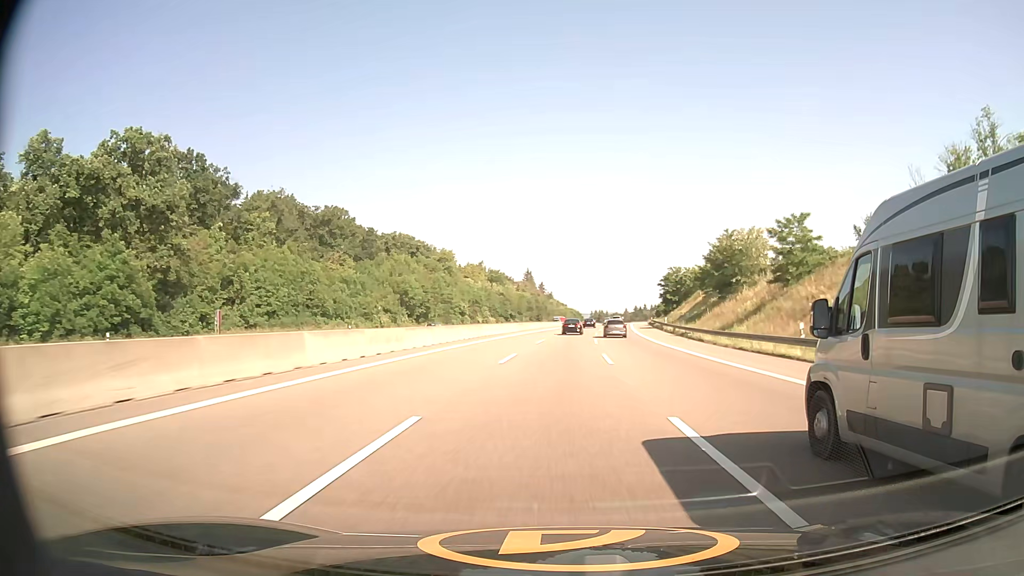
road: motorway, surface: asphalt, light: Day
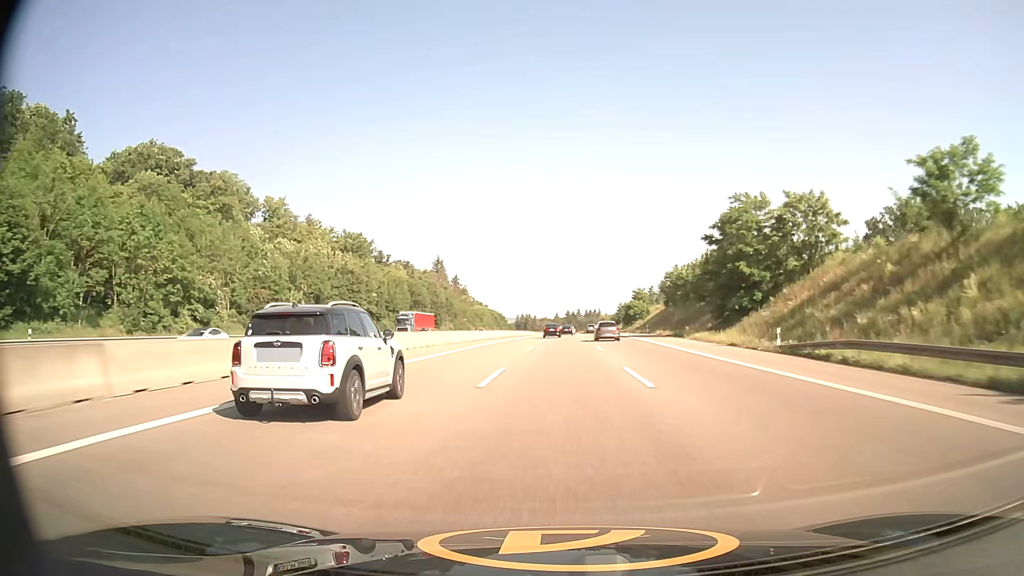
(+5.5, +96.9) m; +6°
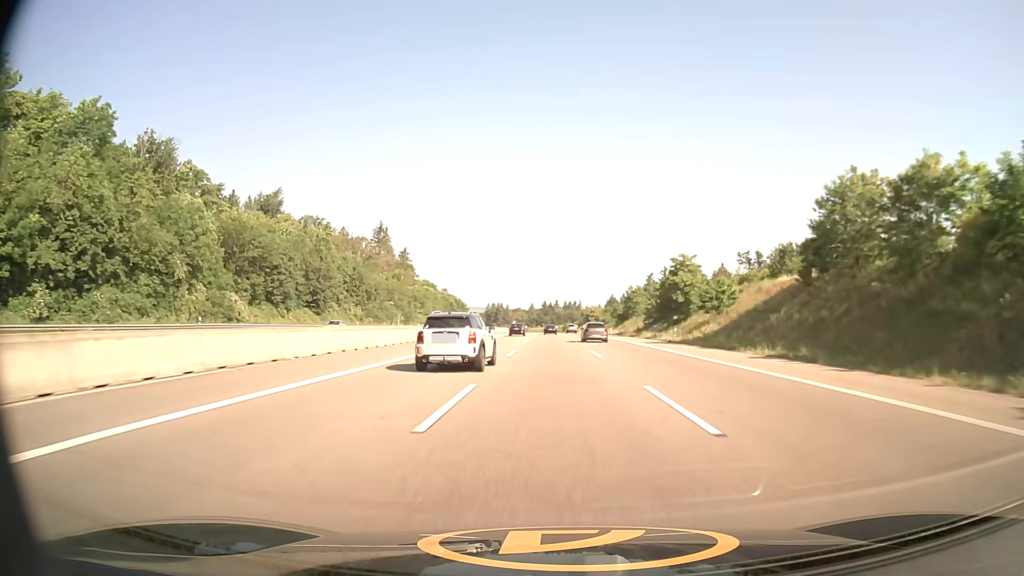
(+1.8, +77.6) m; +2°
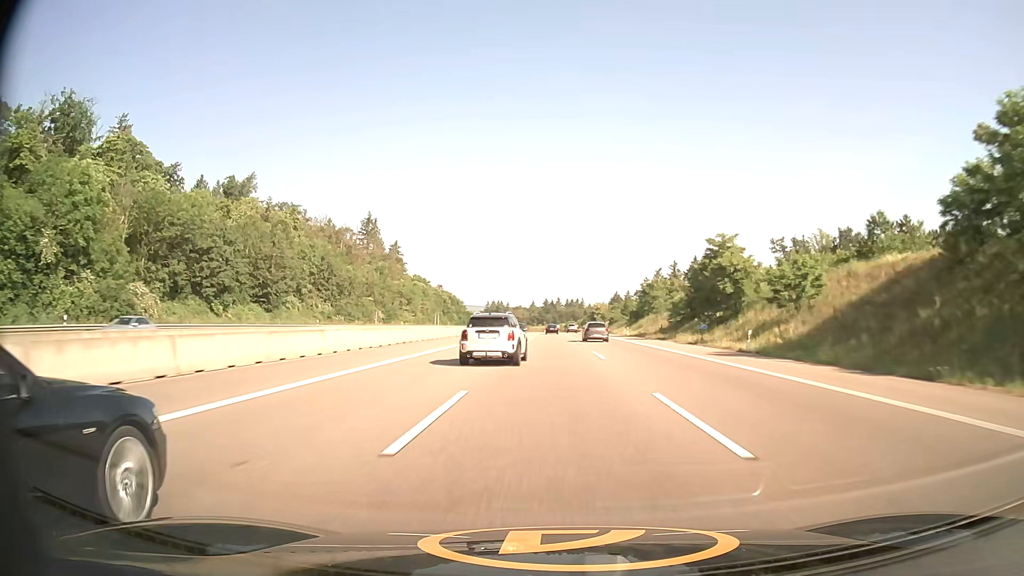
(0.0, +19.4) m; 0°
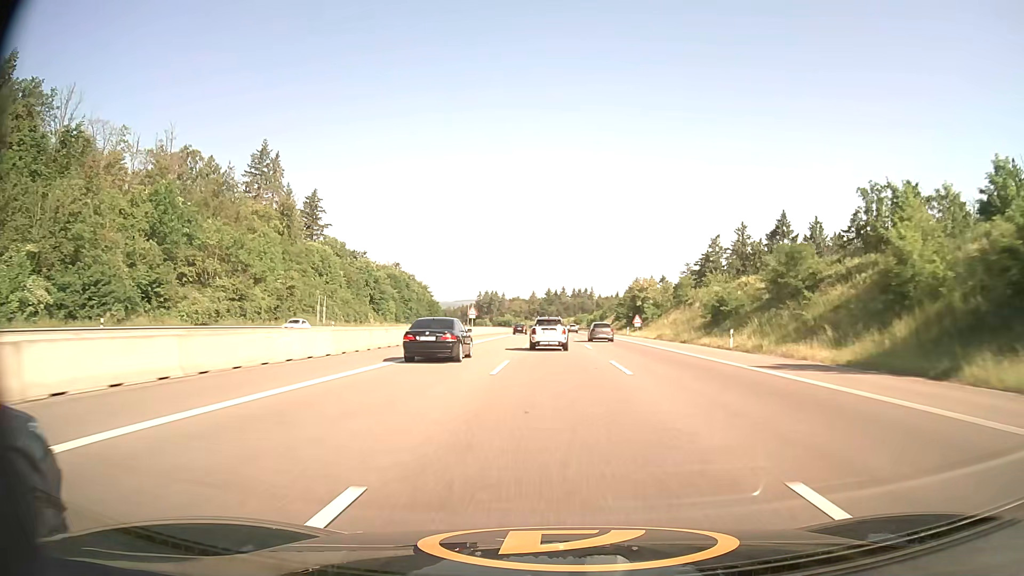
(-0.1, +96.5) m; 0°
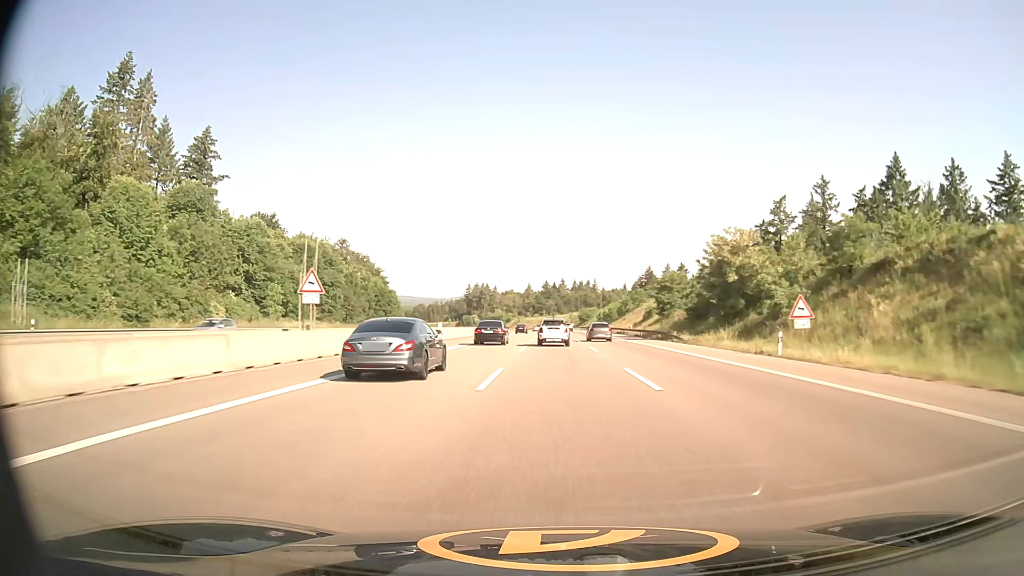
(-0.1, +57.8) m; 0°
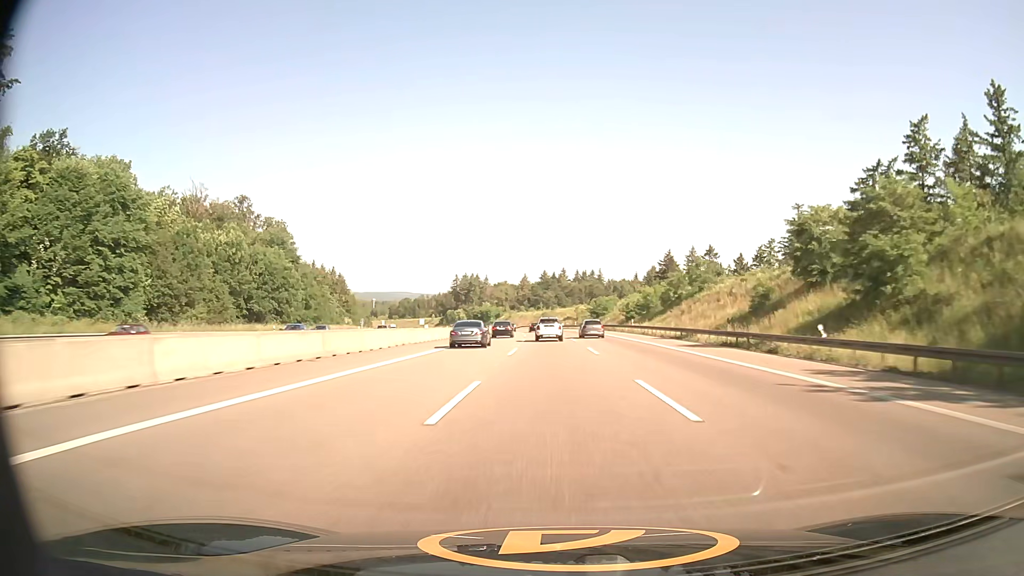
(+0.2, +57.9) m; 0°
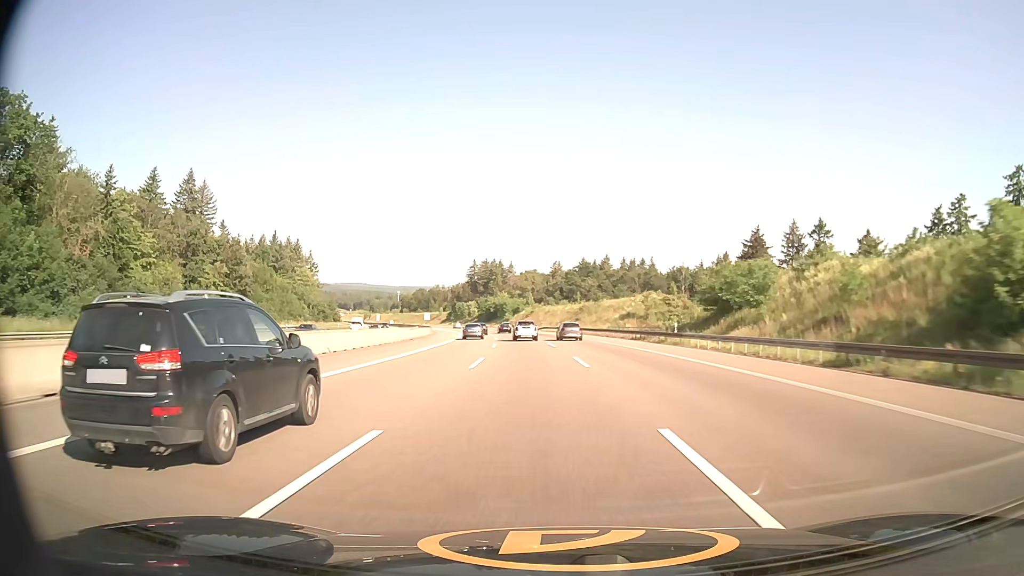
(-0.9, +78.3) m; -3°
(0, +10) (0, +20) (-1, +30) (-1, +40) (-2, +50) (-3, +60) (-4, +70) (-5, +80) (-6, +90) (-8, +100) m
